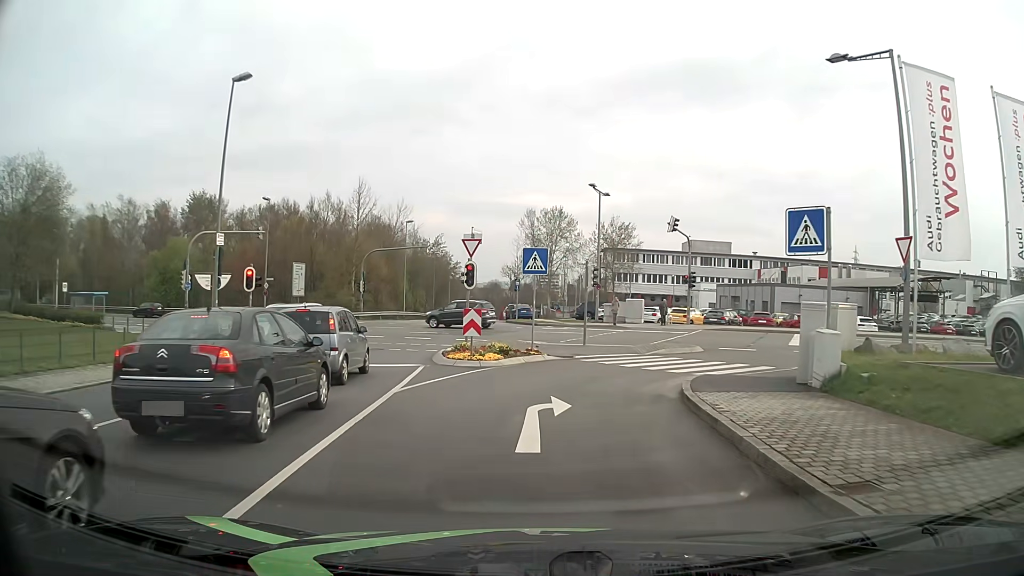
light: Day
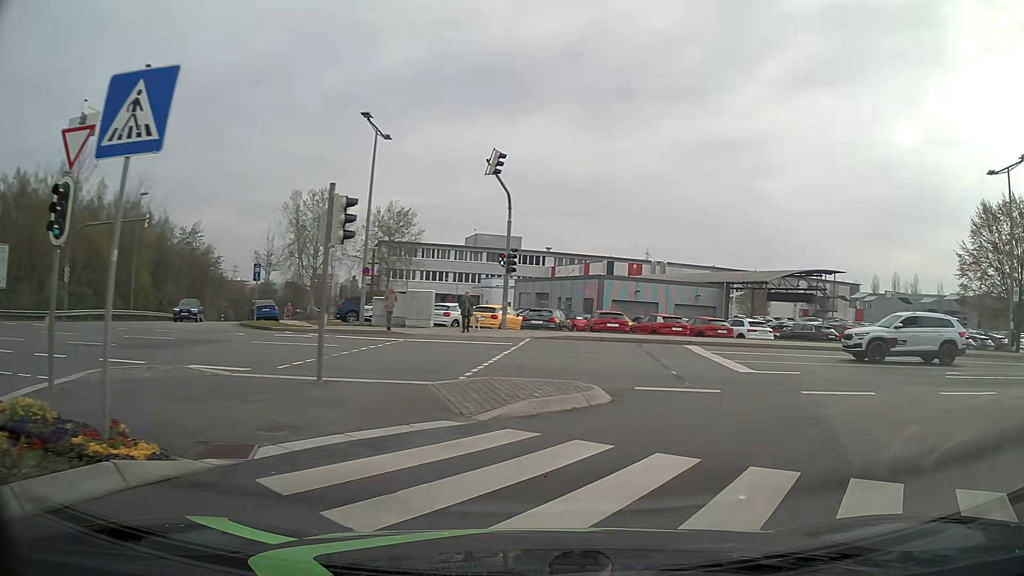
(+1.1, +15.3) m; +19°
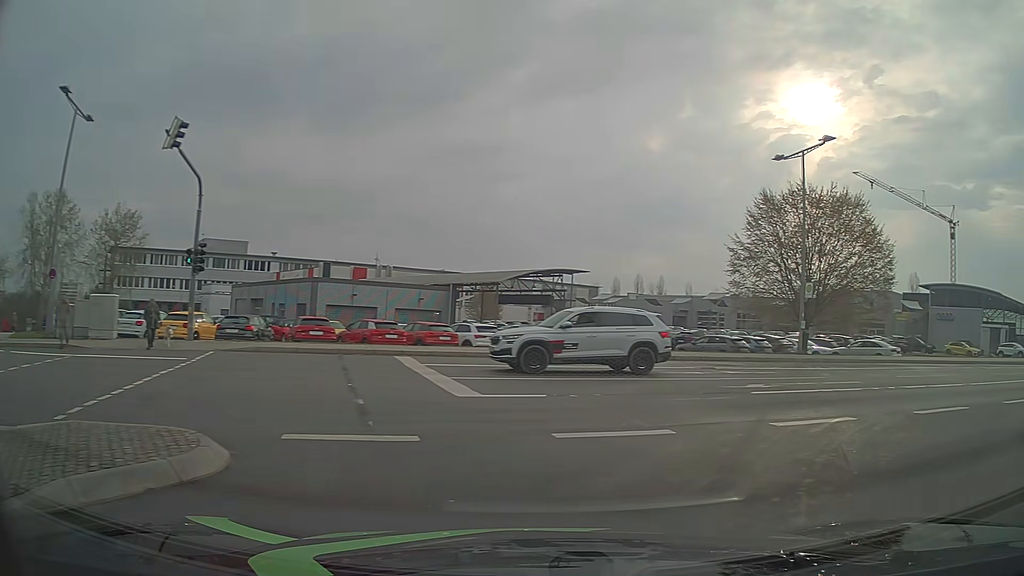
(+0.9, +4.4) m; +23°
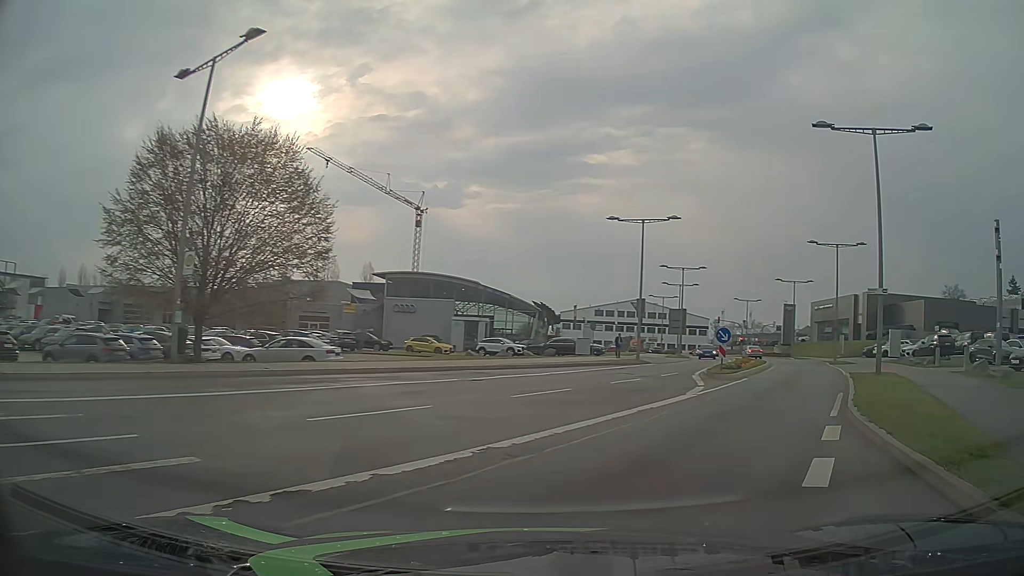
(+4.8, +9.9) m; +47°
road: secondary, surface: asphalt
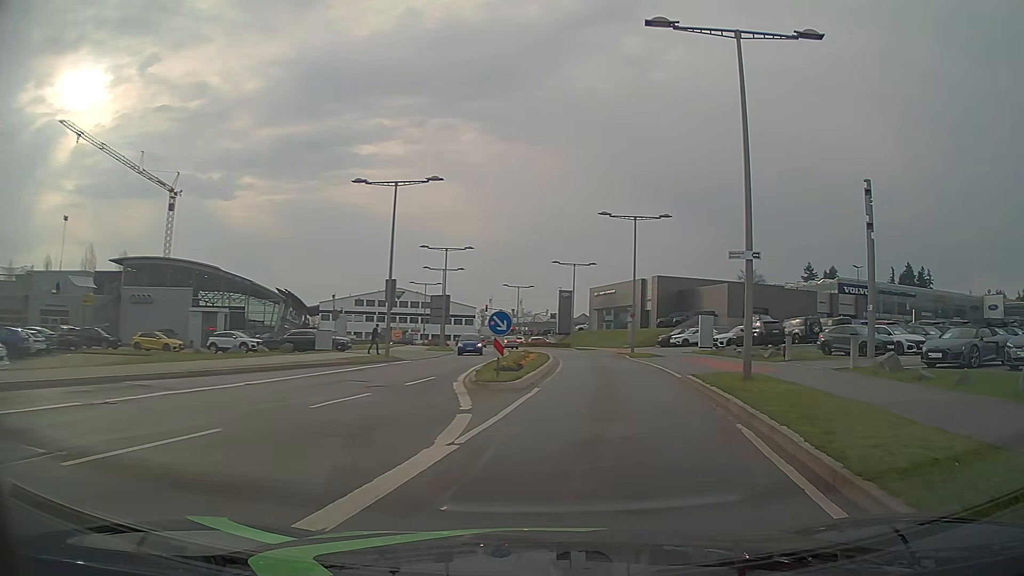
(+1.6, +8.7) m; +20°
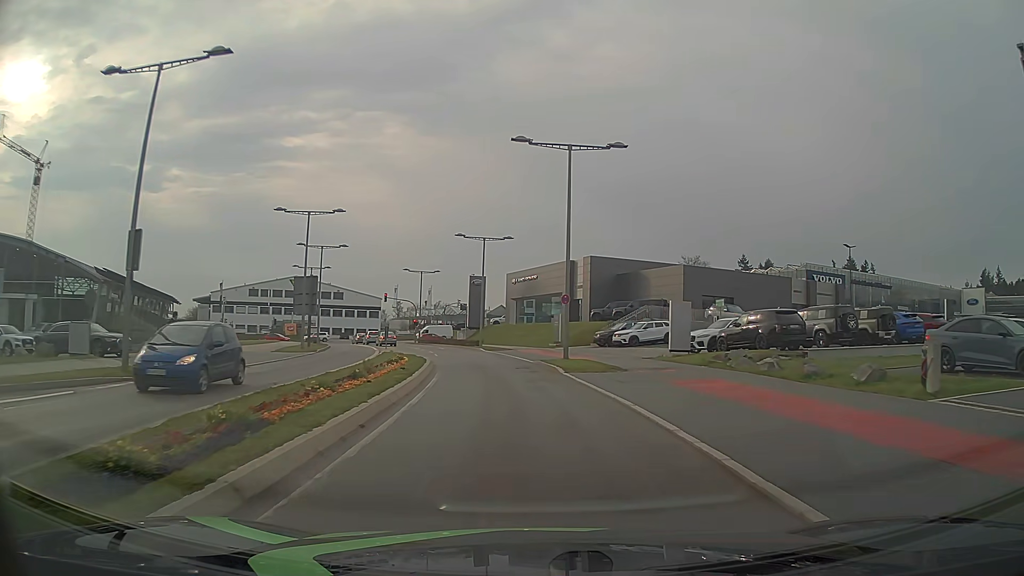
(+1.8, +16.8) m; +7°
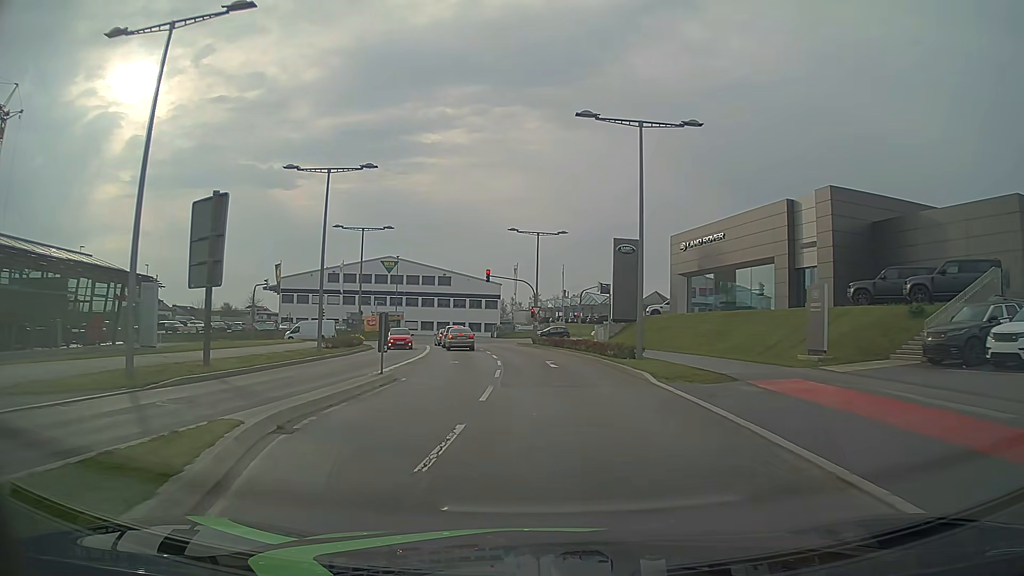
(-2.3, +30.5) m; -11°
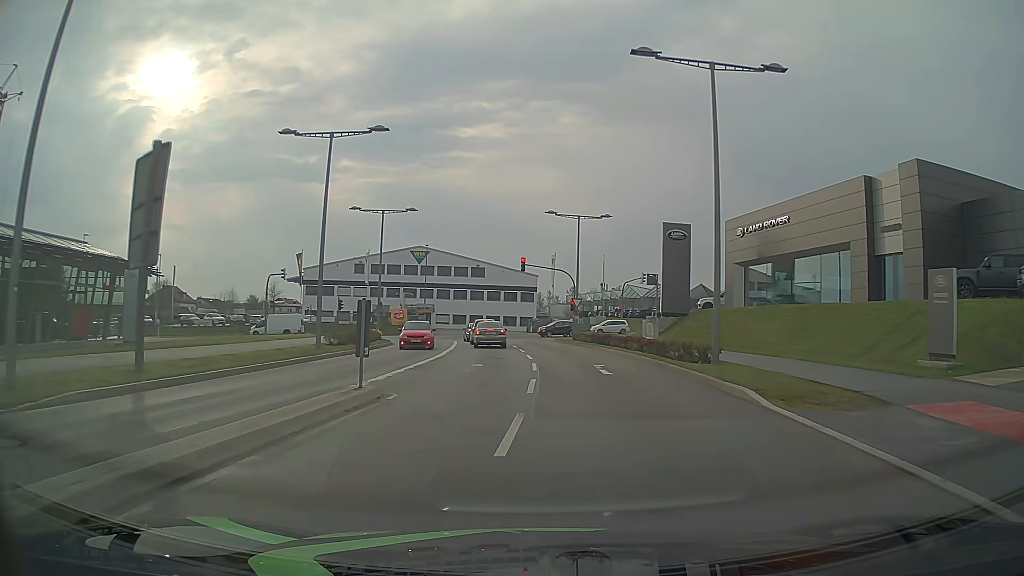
(-0.2, +5.6) m; -4°
(0, +10) (-1, +20) (-2, +30) (-3, +40) (-4, +50) (-6, +60) (-12, +67) (-21, +72) (-31, +73) (-41, +72) m
